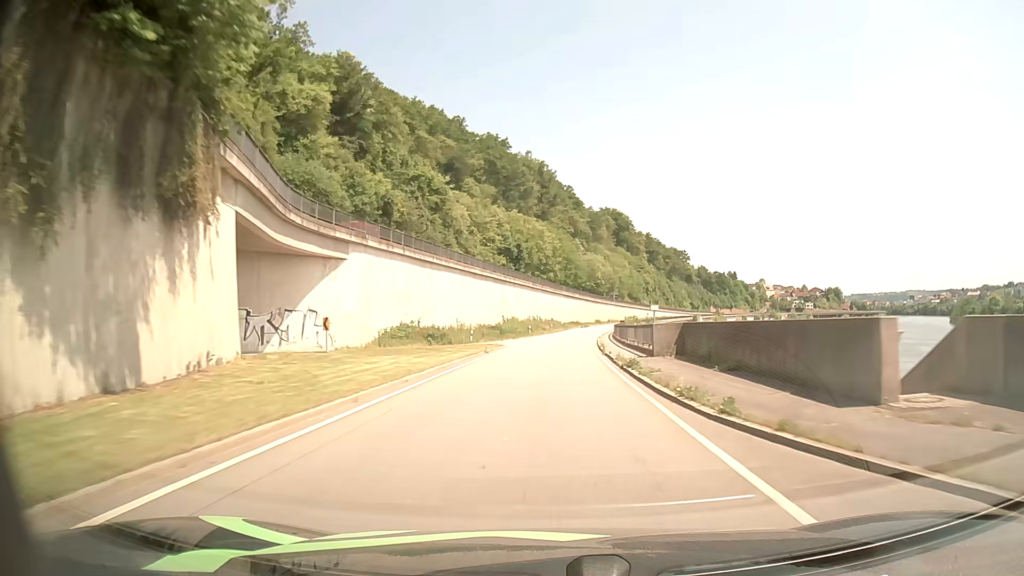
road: primary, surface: asphalt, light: Day
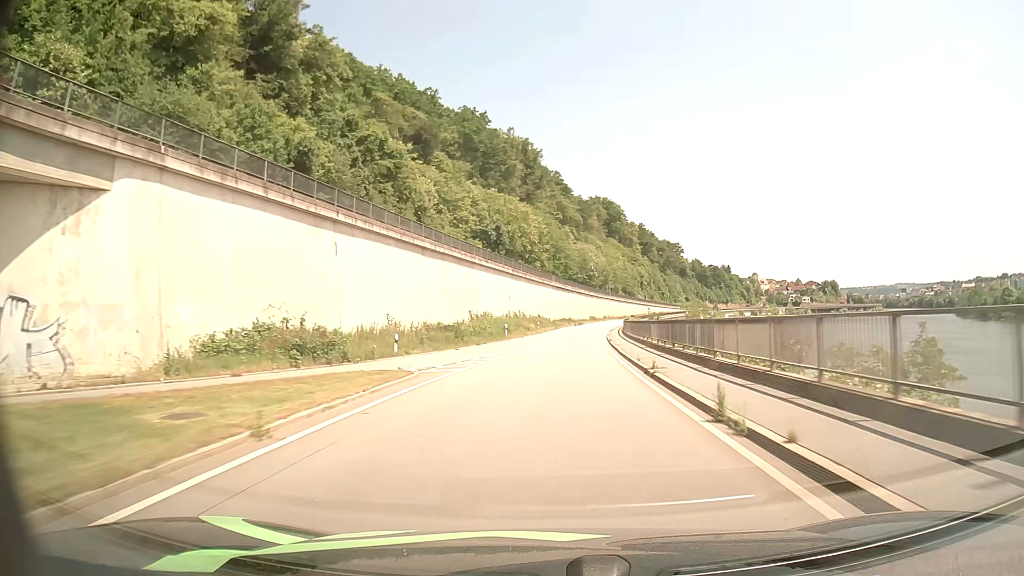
(+0.2, +24.2) m; +1°
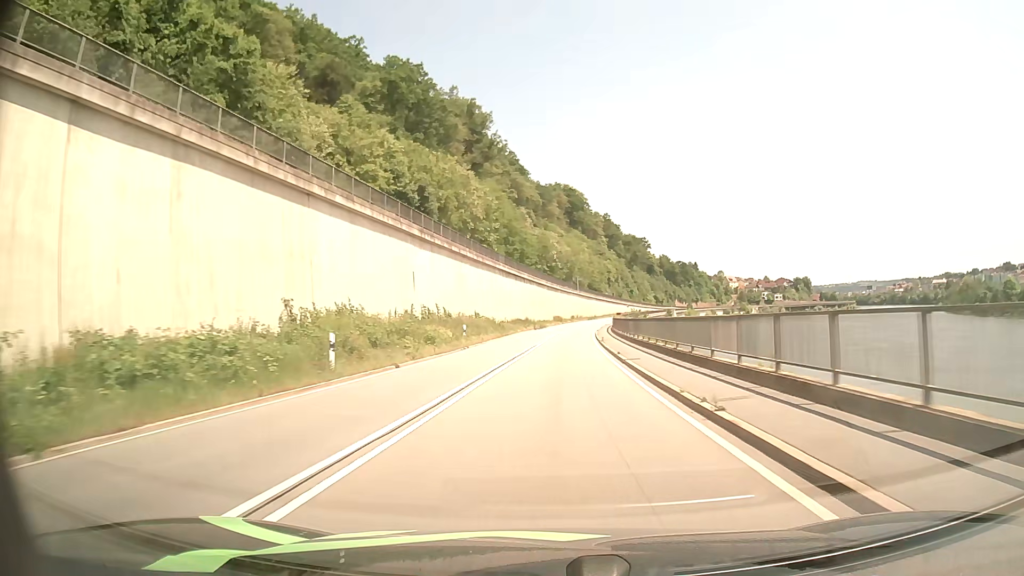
(+1.1, +36.3) m; +4°
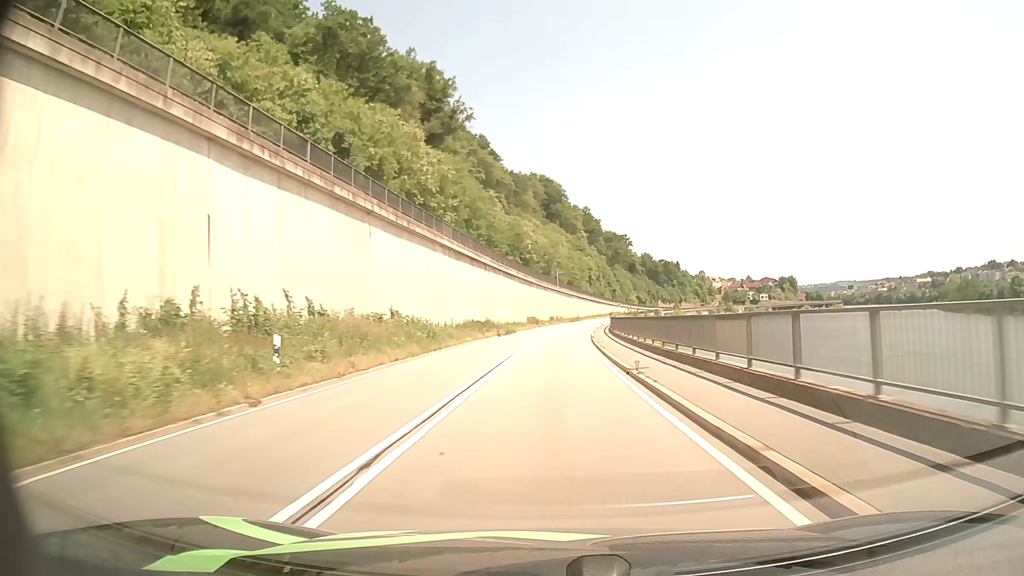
(+0.4, +24.5) m; +2°
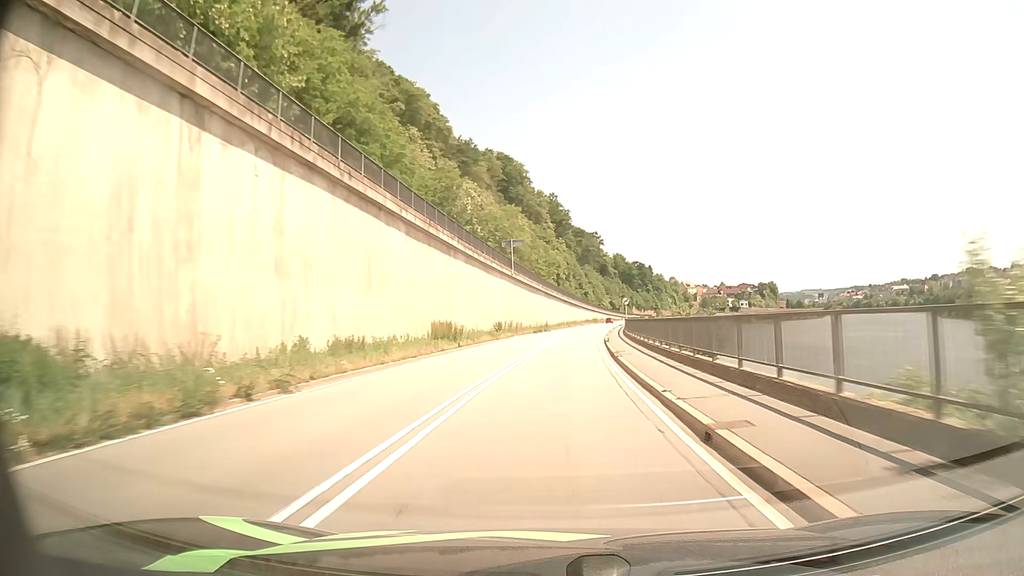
(+1.1, +49.4) m; +3°
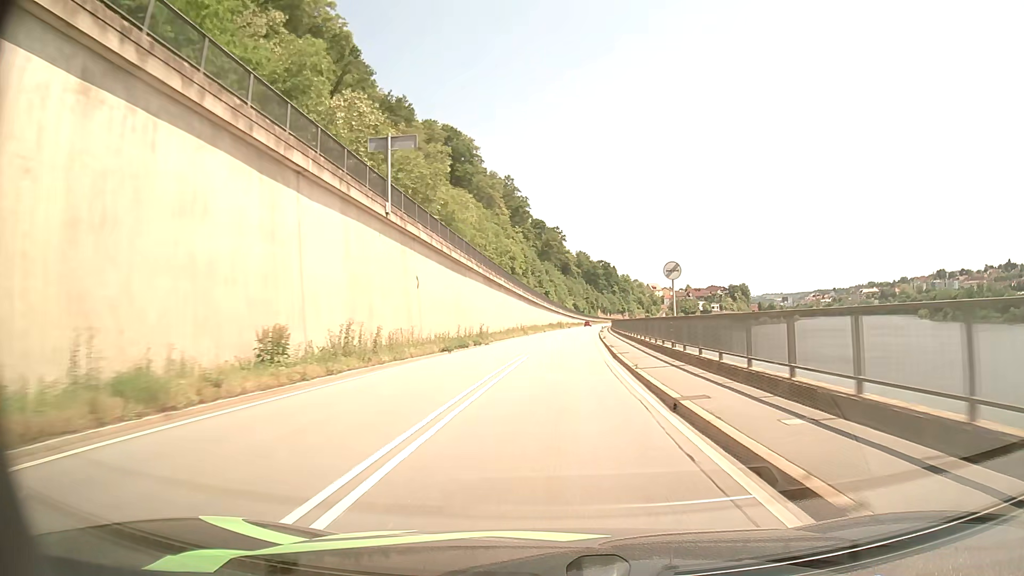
(+1.3, +36.9) m; +4°
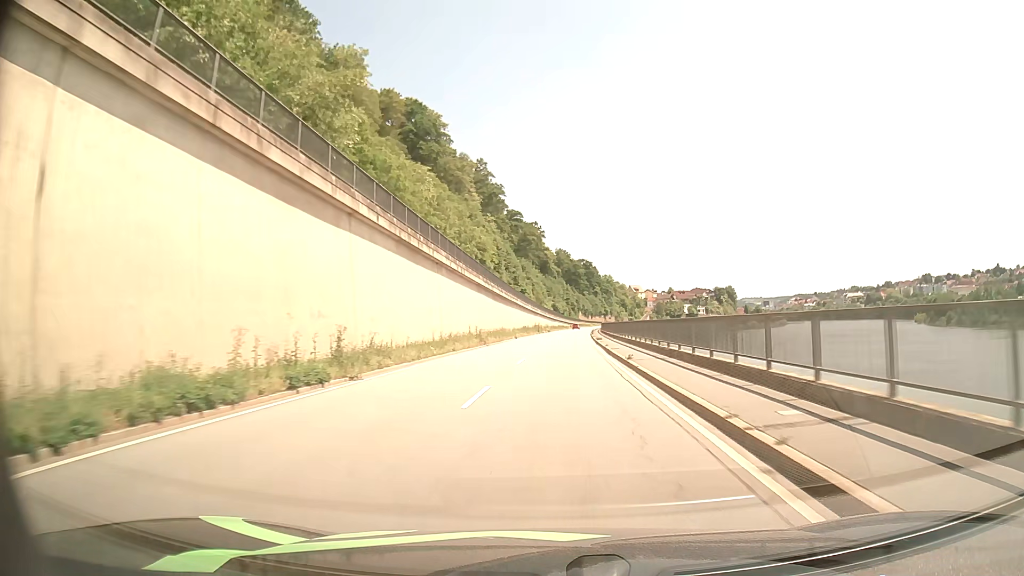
(+0.3, +24.7) m; +2°
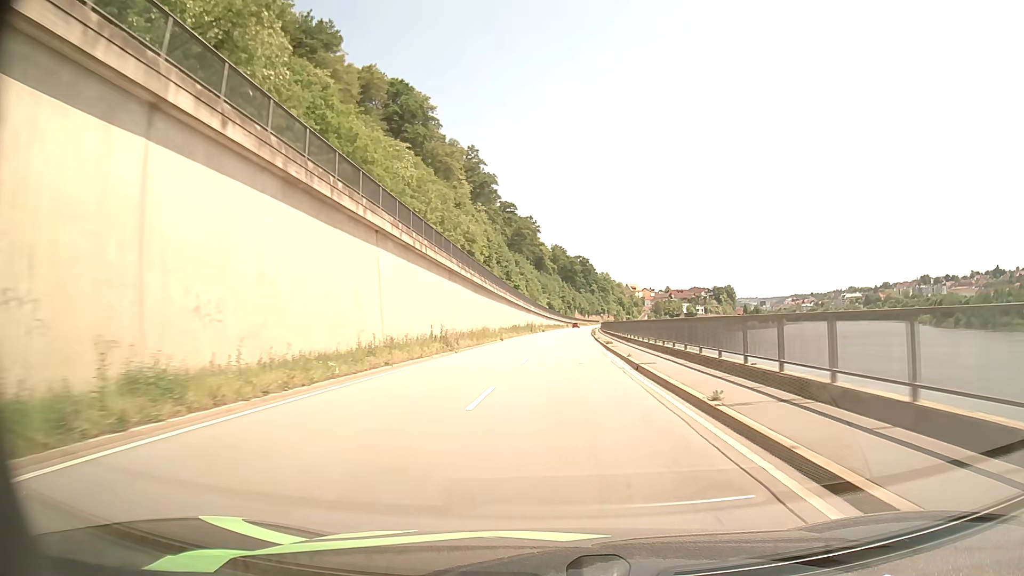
(0.0, +12.4) m; 0°
(0, +10) (0, +20) (0, +30) (+1, +40) (+1, +50) (+2, +60) (+2, +70) (+2, +80) (+3, +90) (+3, +100) m
